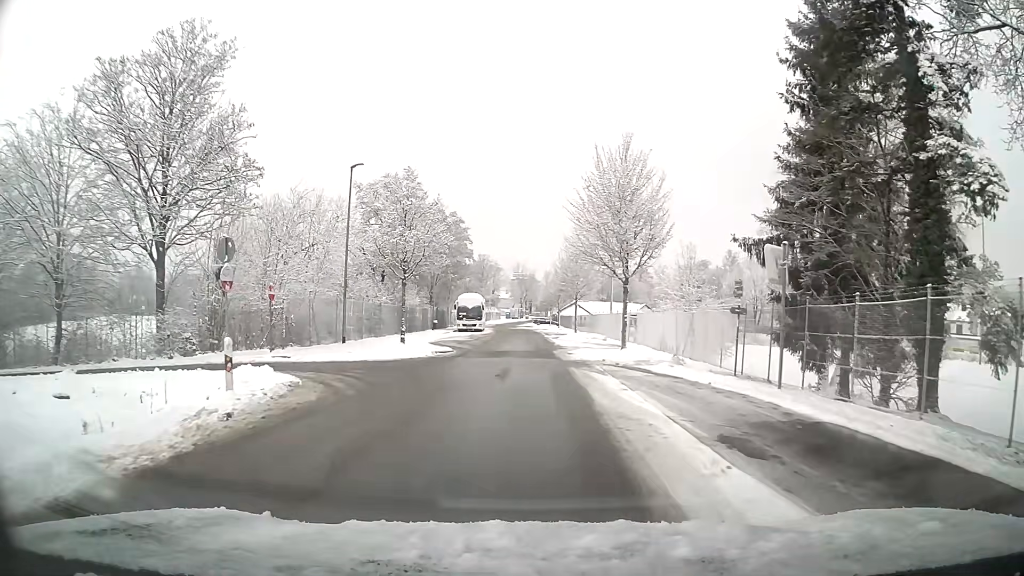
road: residential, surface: asphalt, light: Day
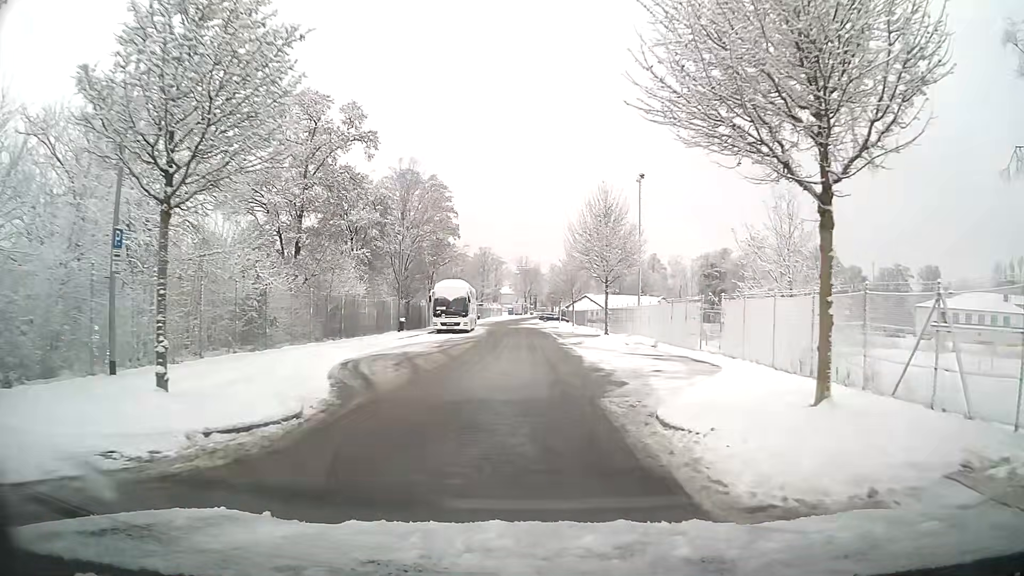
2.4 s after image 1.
(-0.1, +18.8) m; 0°
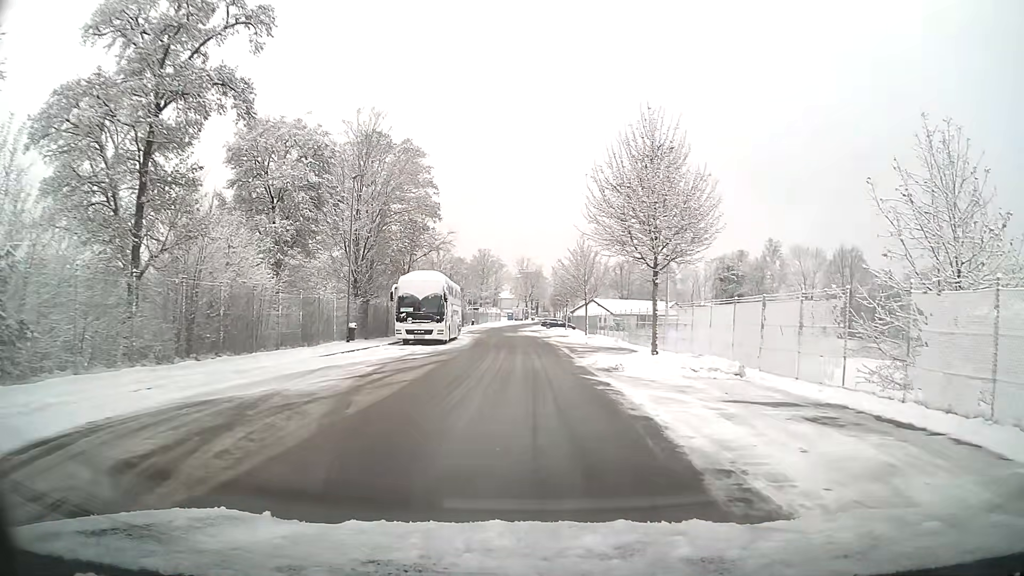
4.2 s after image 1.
(0.0, +13.2) m; 0°
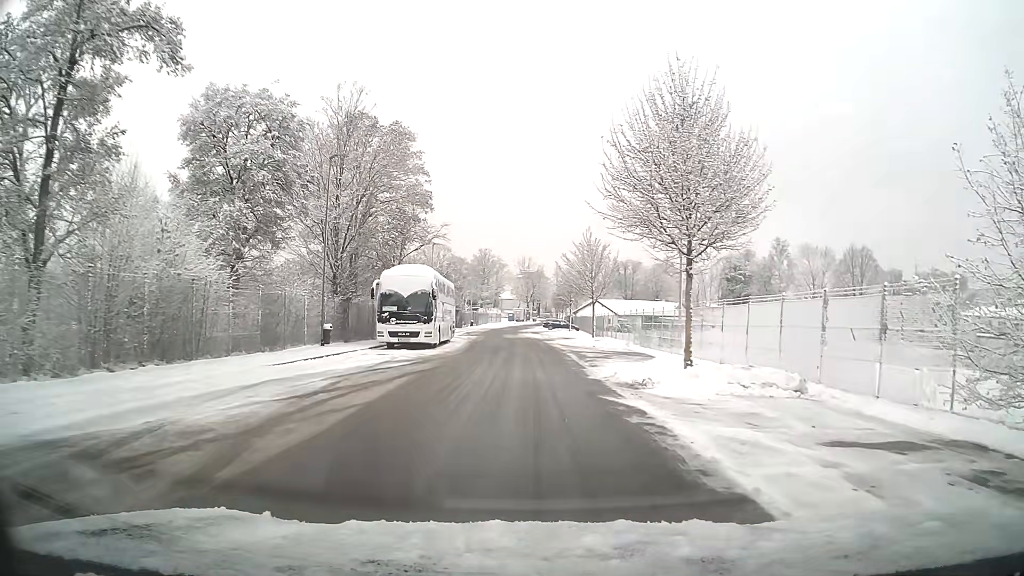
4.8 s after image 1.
(0.0, +4.4) m; 0°
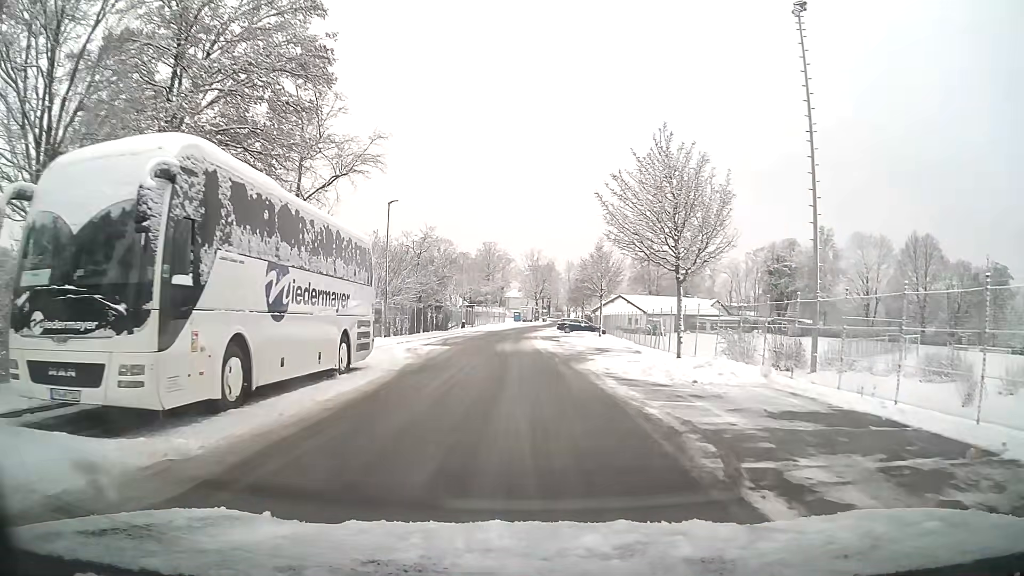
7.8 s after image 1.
(-0.2, +23.0) m; -1°
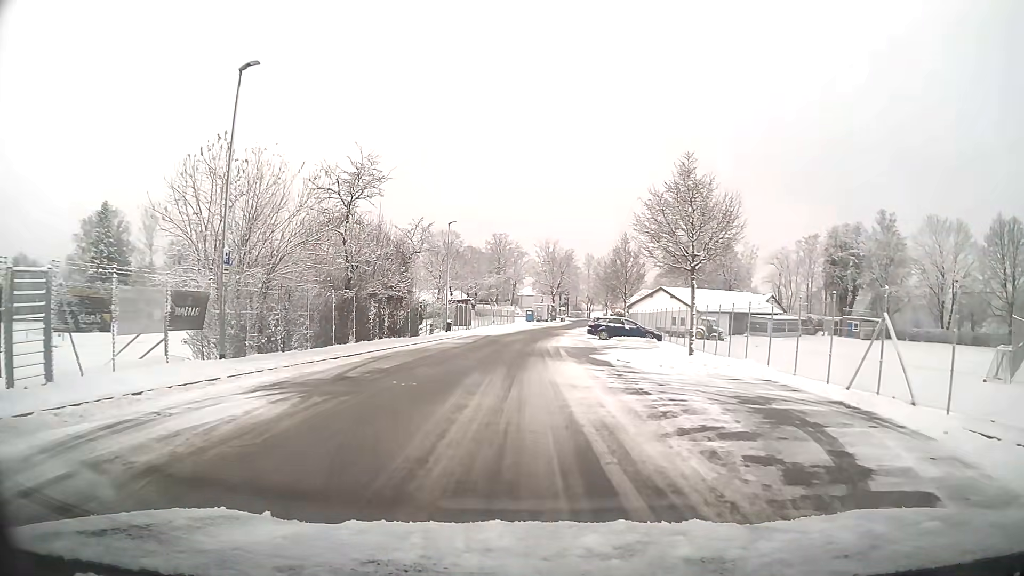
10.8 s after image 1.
(-0.1, +23.3) m; -1°
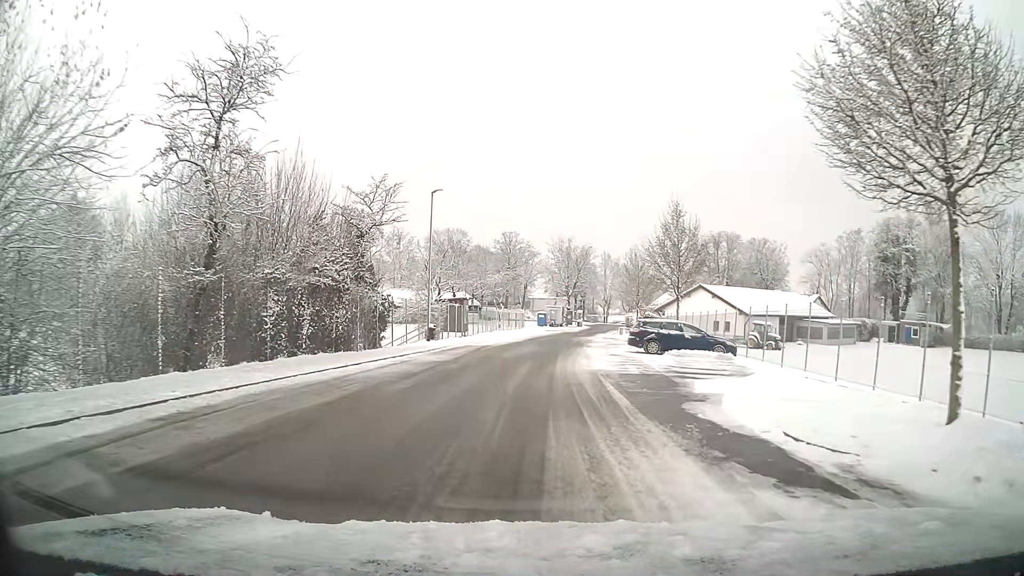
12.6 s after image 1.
(-0.2, +14.1) m; -1°
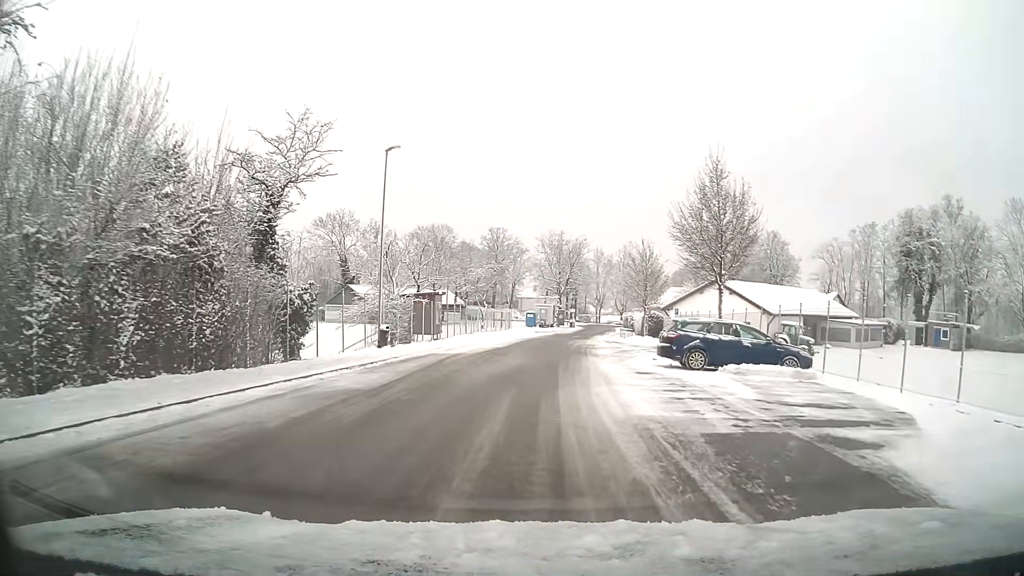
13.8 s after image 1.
(+0.1, +9.5) m; +1°
